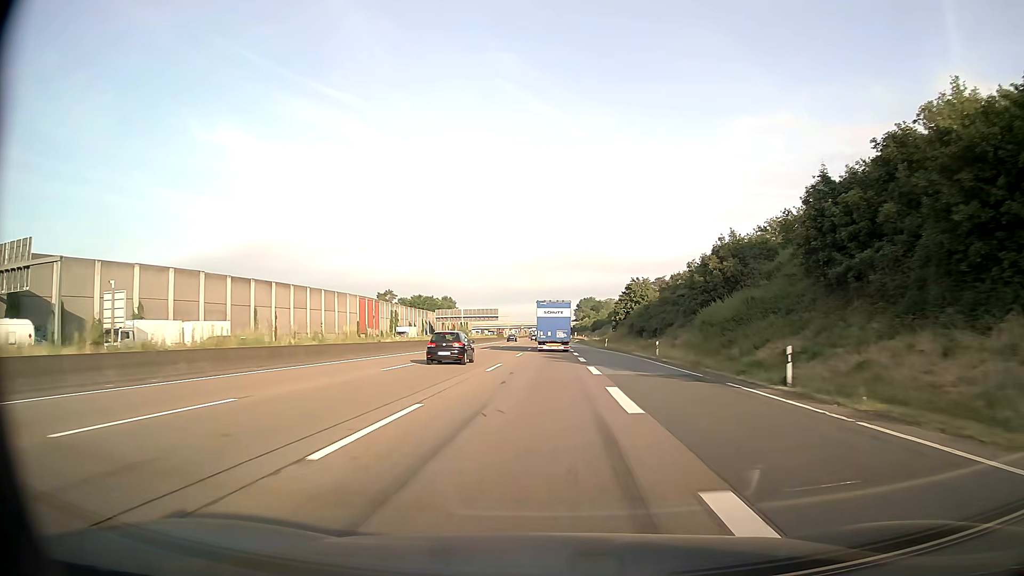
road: motorway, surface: asphalt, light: Day
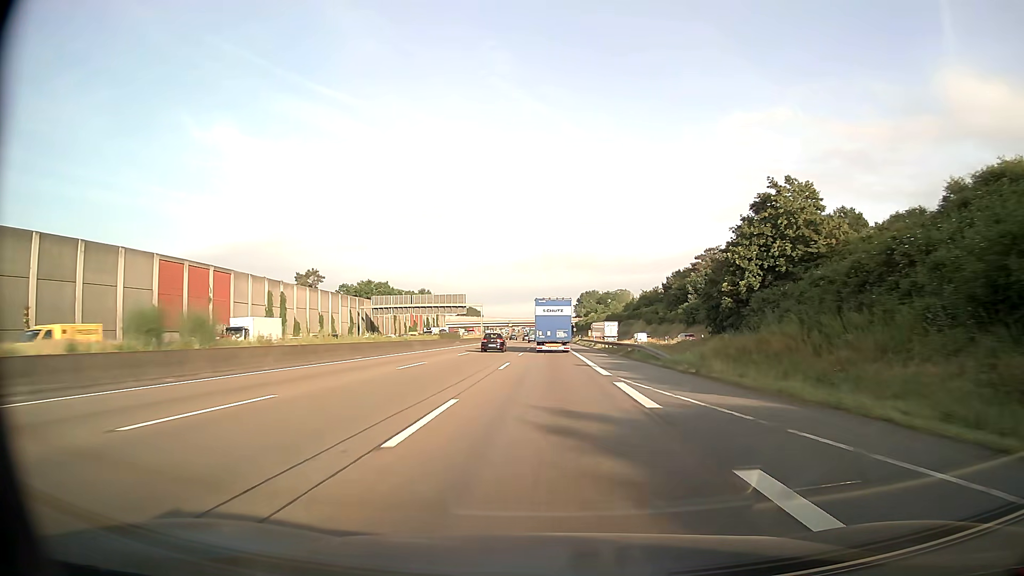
(+0.5, +71.5) m; 0°
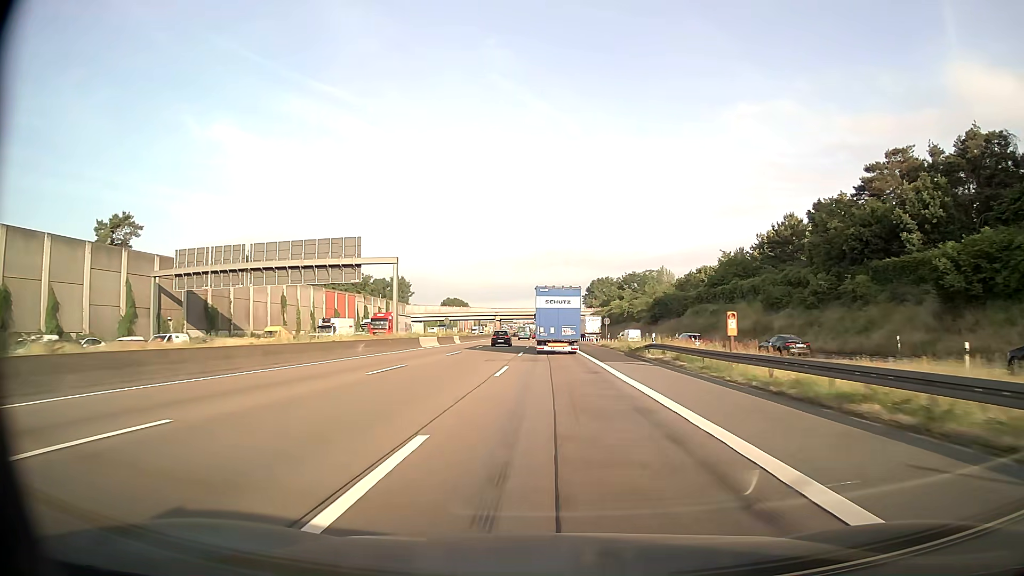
(0.0, +76.9) m; 0°
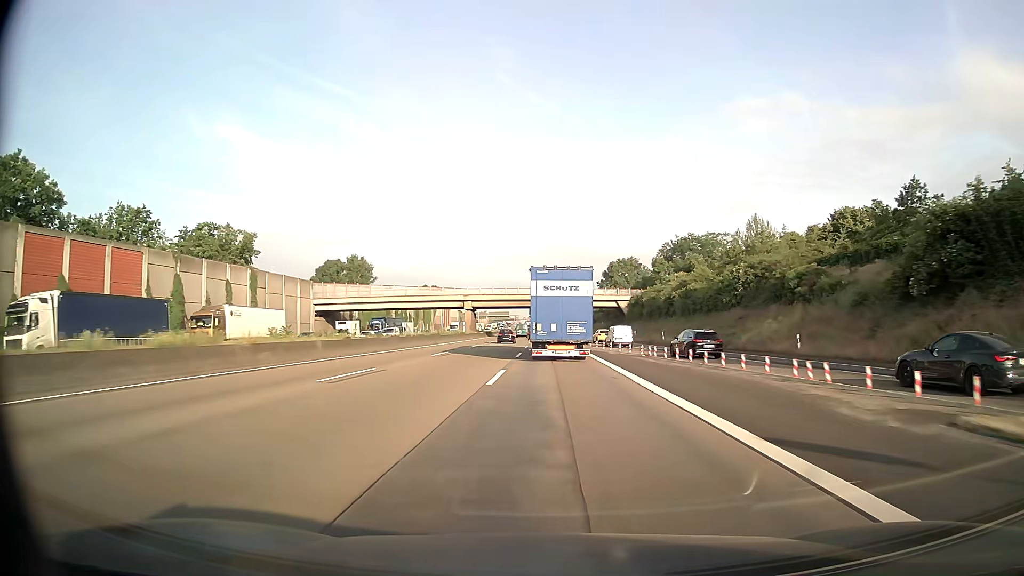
(-0.3, +76.5) m; 0°
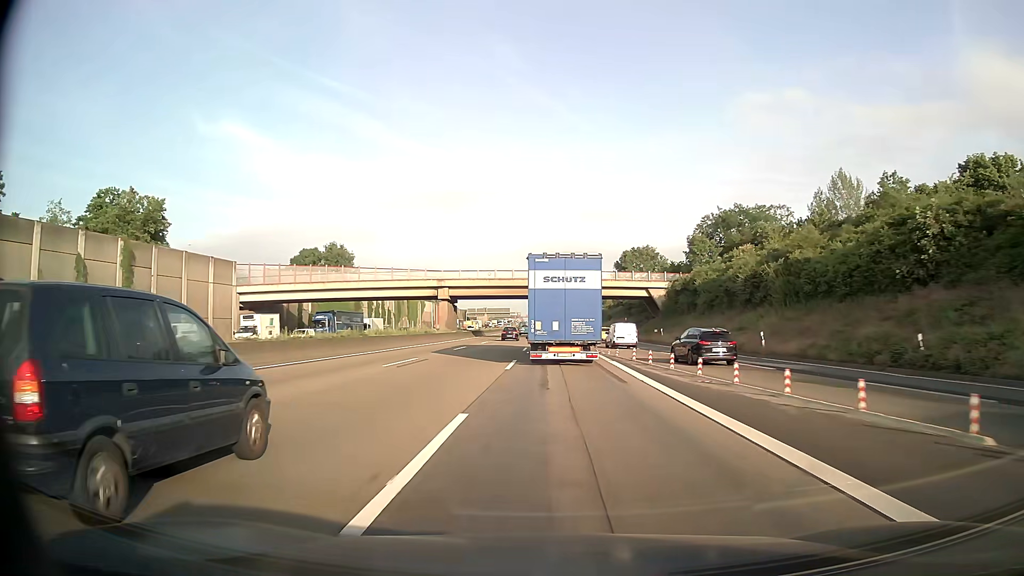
(-0.1, +29.3) m; 0°
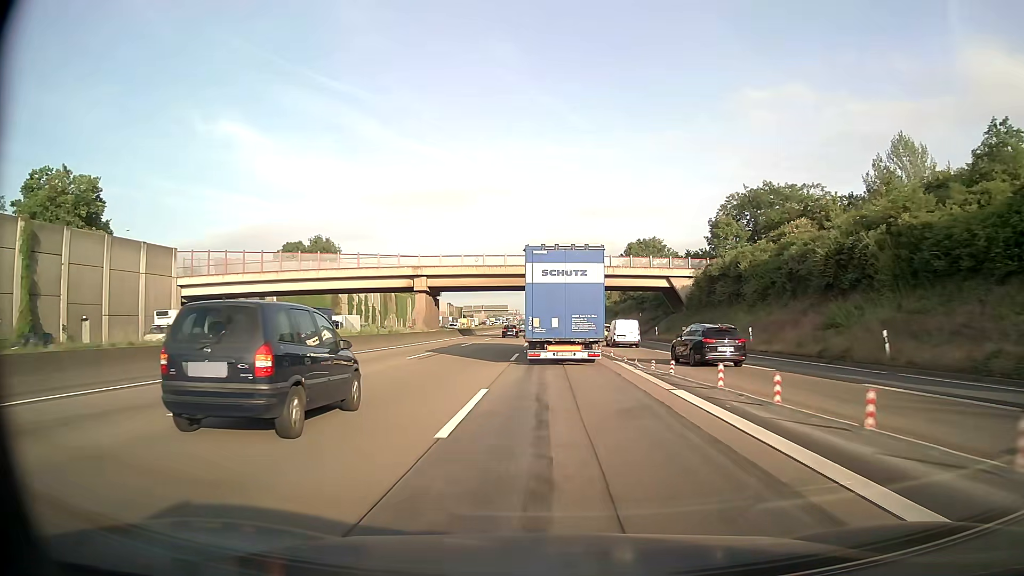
(0.0, +14.0) m; 0°
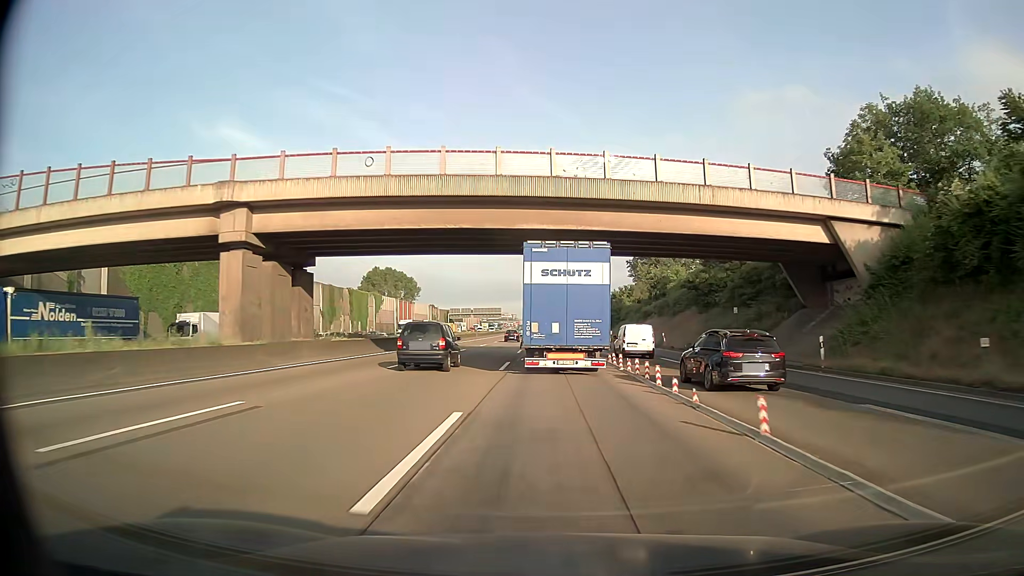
(0.0, +39.0) m; 0°
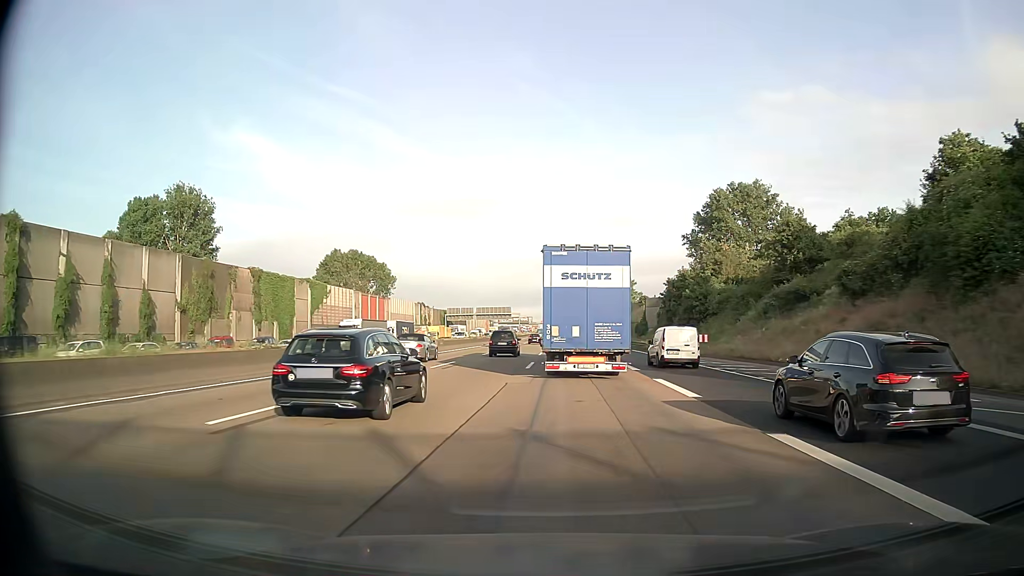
(-0.1, +50.9) m; -1°
(0, +10) (0, +20) (0, +30) (-1, +40) (-1, +50) (-1, +60) (-1, +70) (-1, +80) (-1, +90) (-1, +100) m
